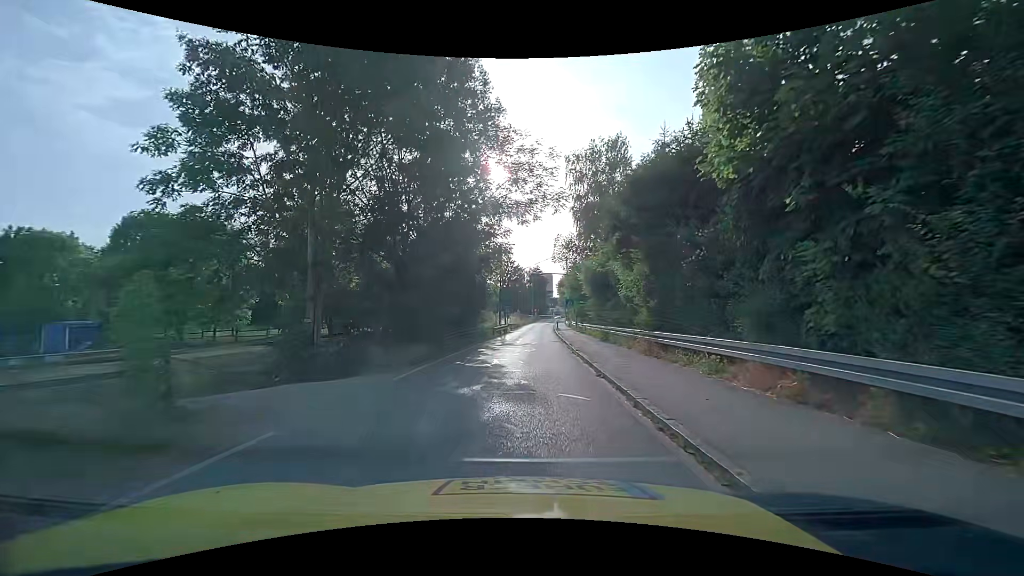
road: unclassified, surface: asphalt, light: Day
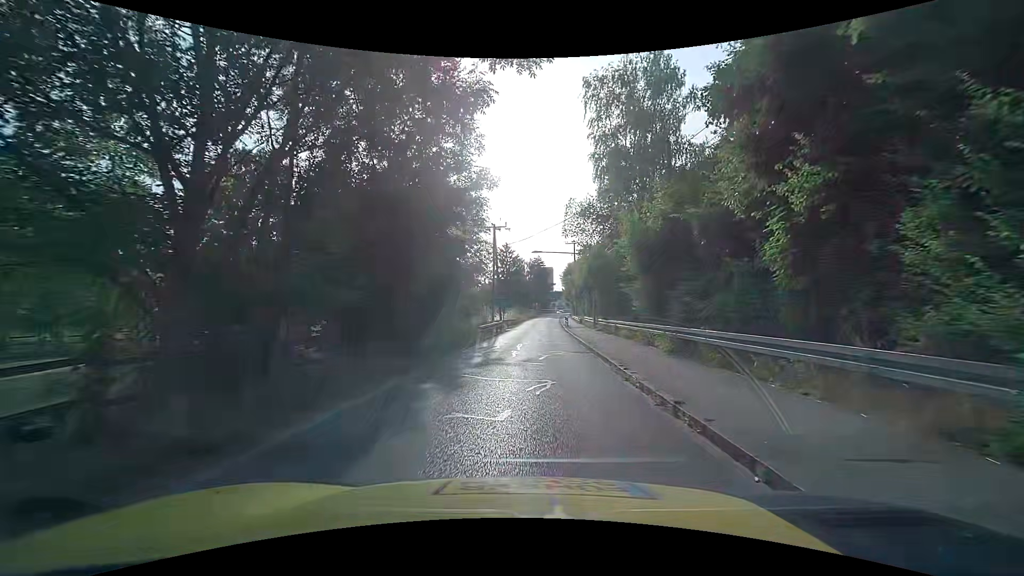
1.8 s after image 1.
(0.0, +12.7) m; 0°
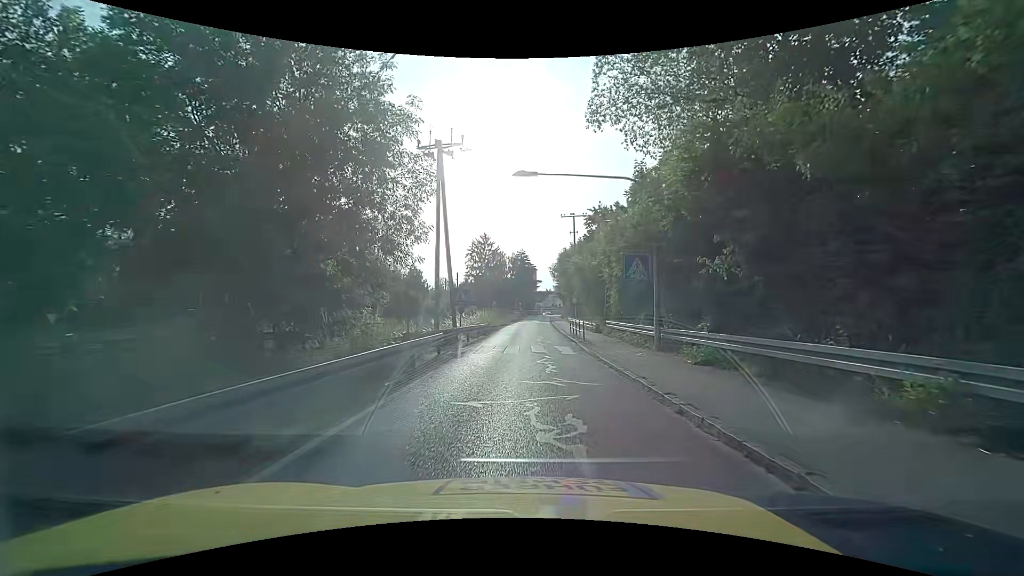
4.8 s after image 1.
(+0.2, +21.8) m; +2°
